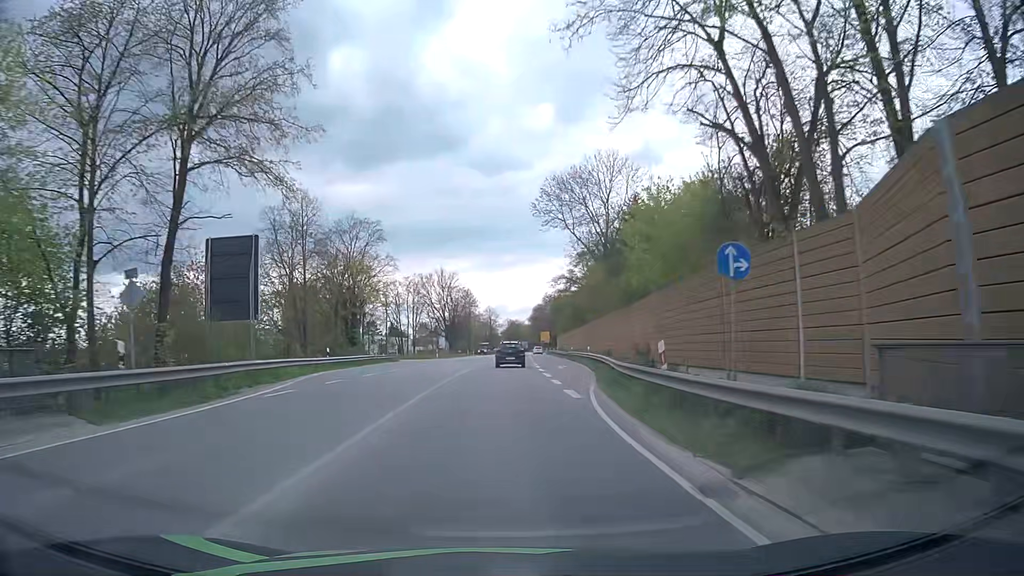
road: primary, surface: asphalt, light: Day
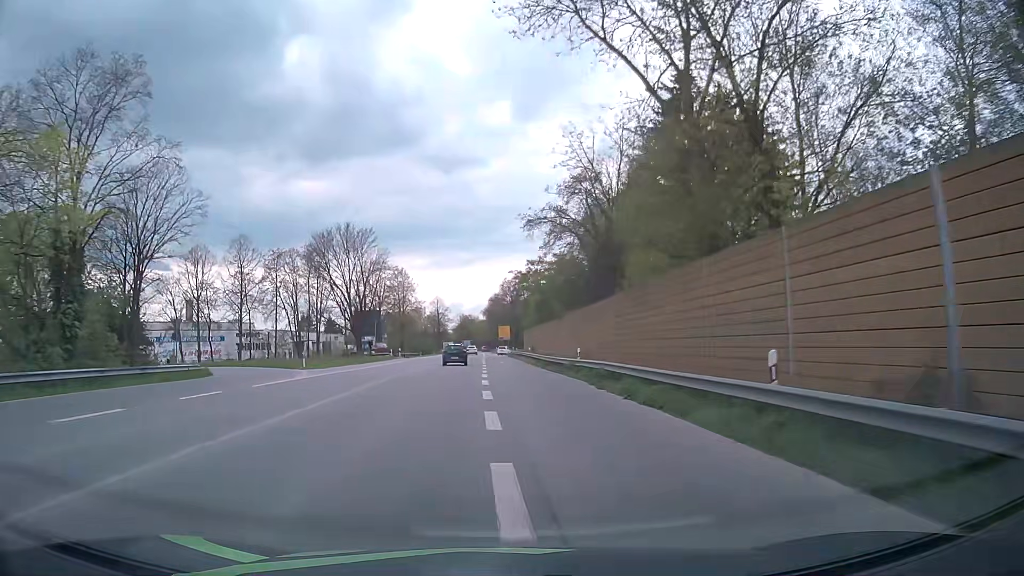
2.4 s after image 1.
(+1.5, +41.5) m; +4°
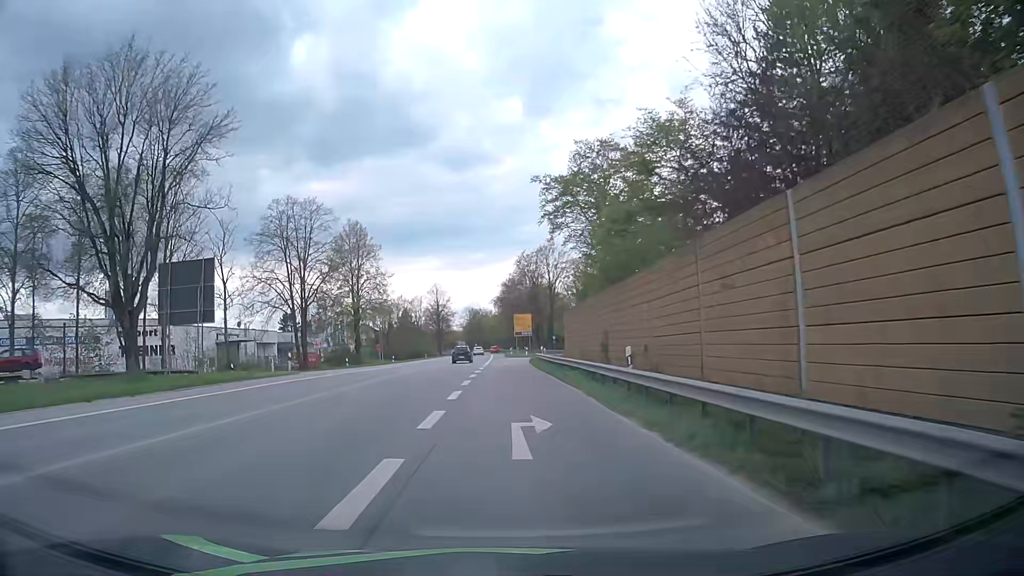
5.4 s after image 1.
(-0.2, +47.5) m; -1°
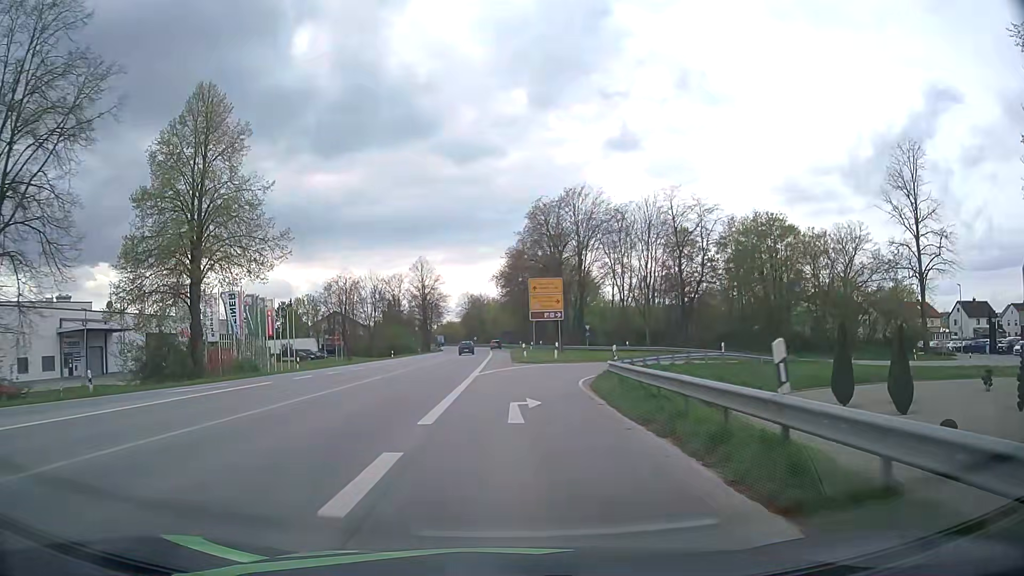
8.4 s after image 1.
(-0.4, +41.3) m; -1°
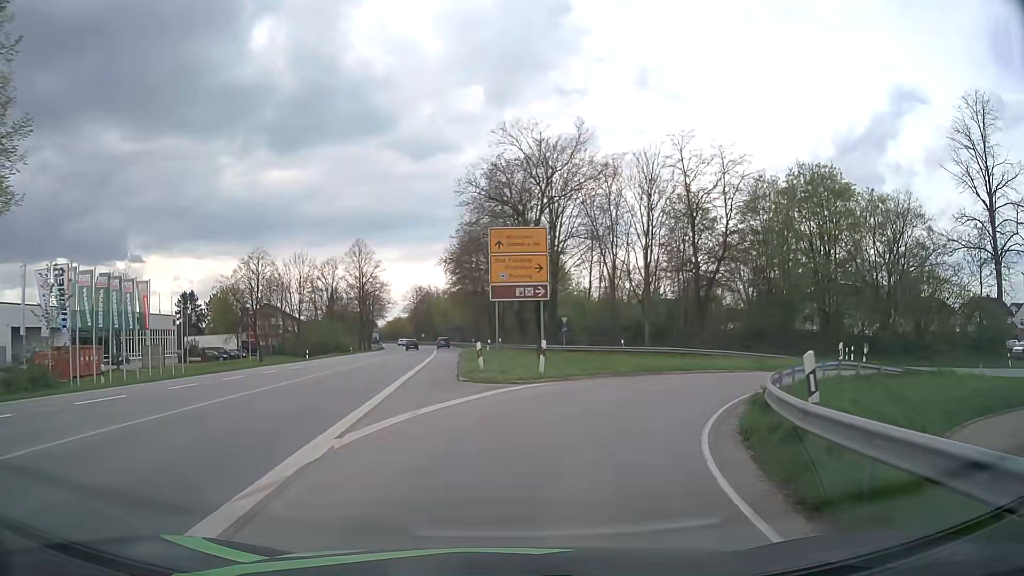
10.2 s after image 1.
(+0.4, +19.2) m; +4°
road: primary_link
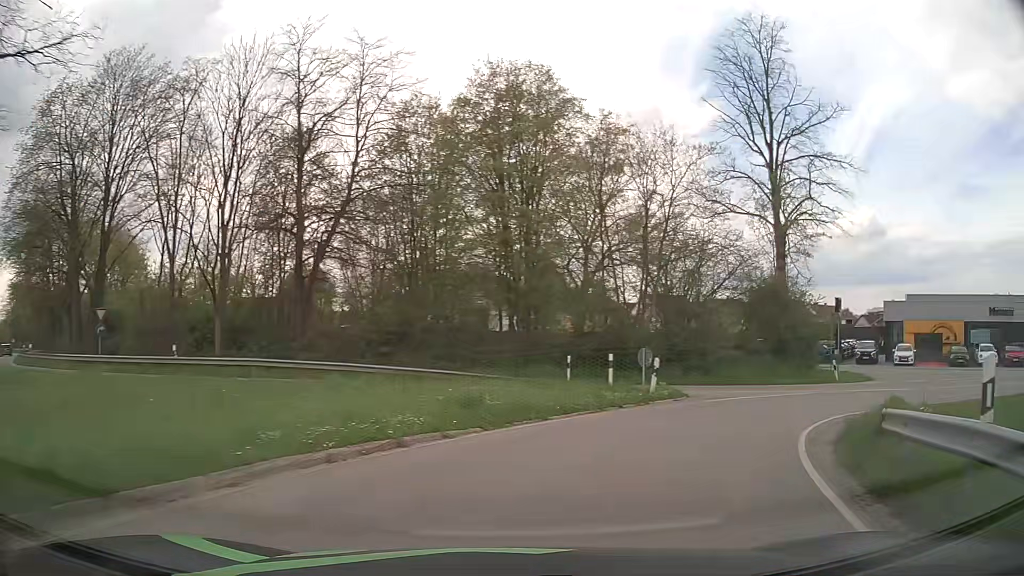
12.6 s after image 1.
(+4.6, +19.2) m; +33°
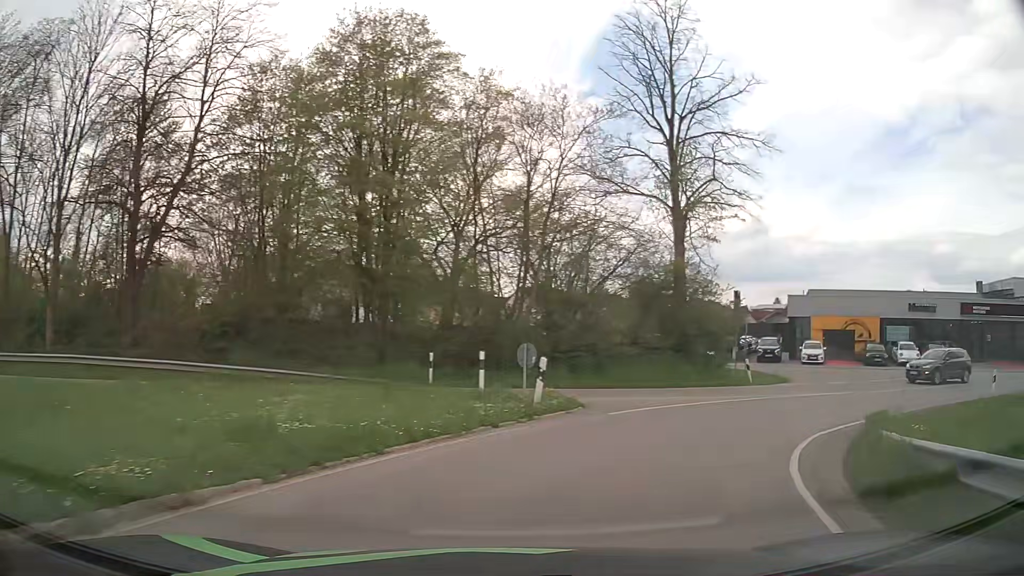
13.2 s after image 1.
(+0.4, +4.5) m; +11°
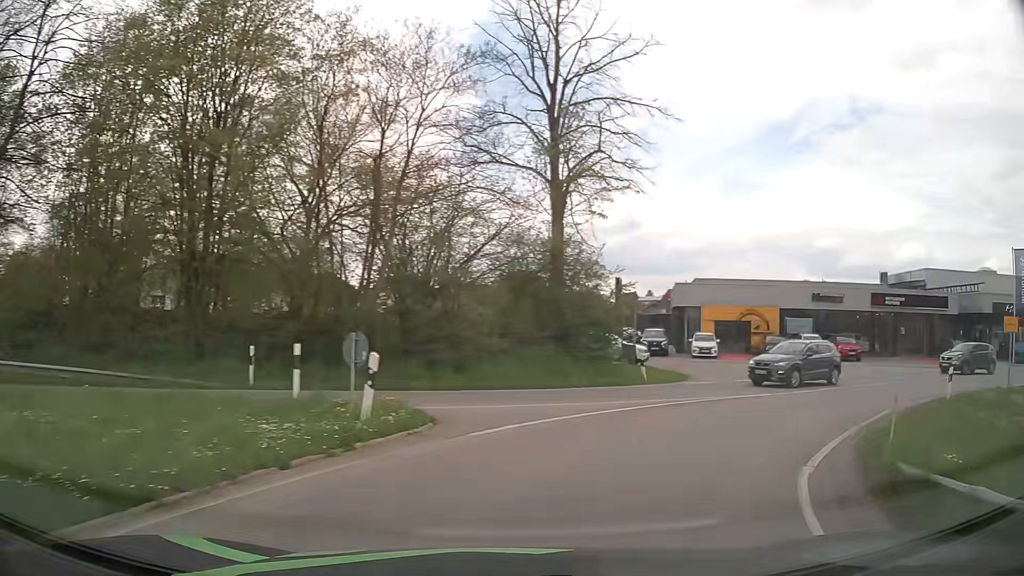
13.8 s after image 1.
(+0.4, +4.4) m; +11°
